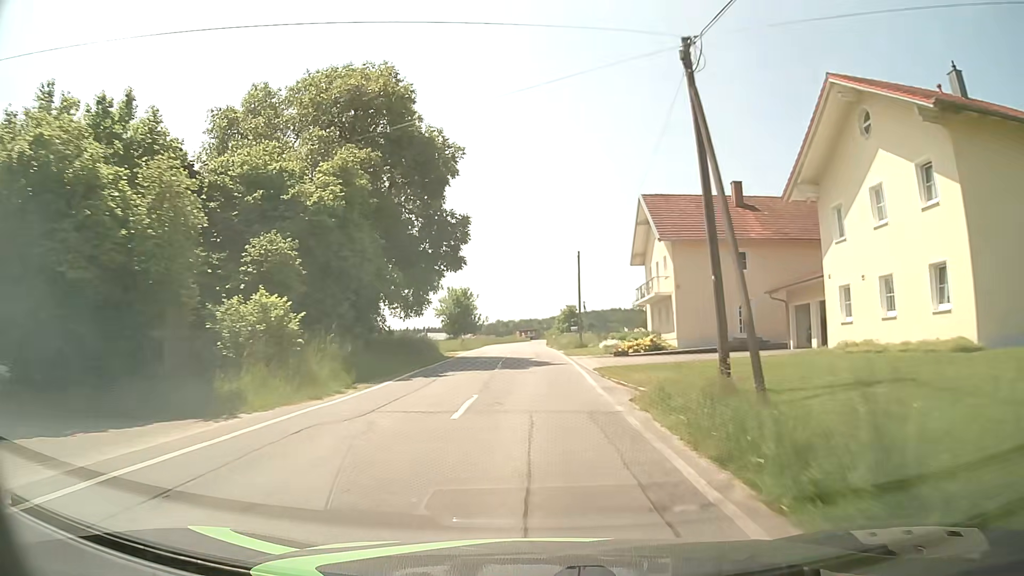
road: tertiary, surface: asphalt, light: Day
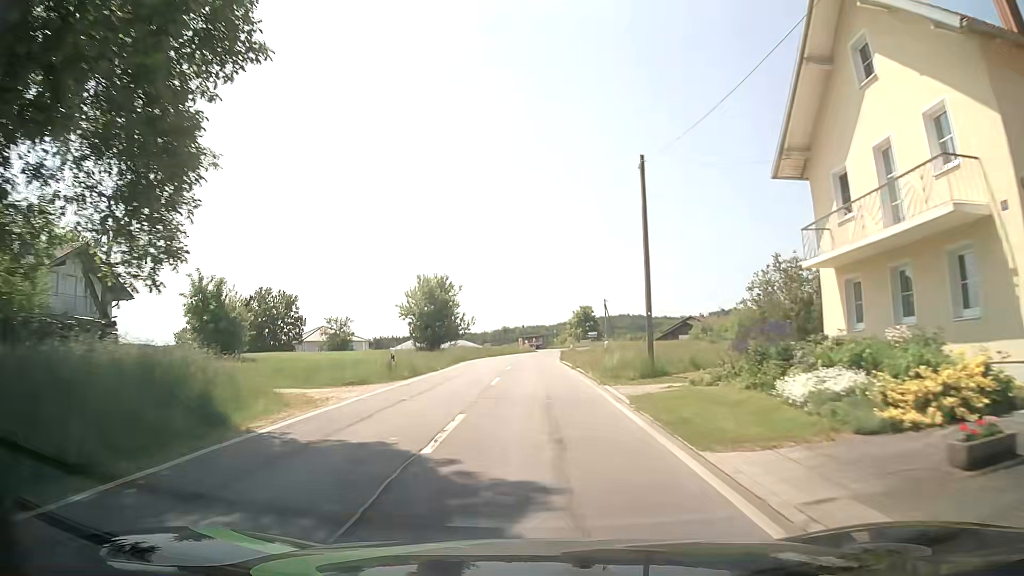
(-0.2, +26.8) m; 0°
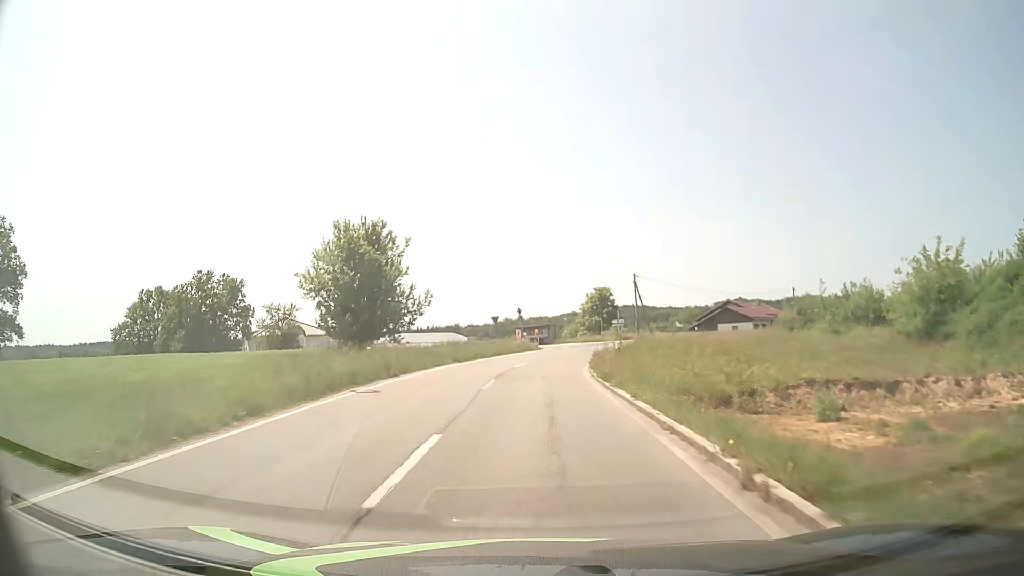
(-0.3, +26.7) m; -1°
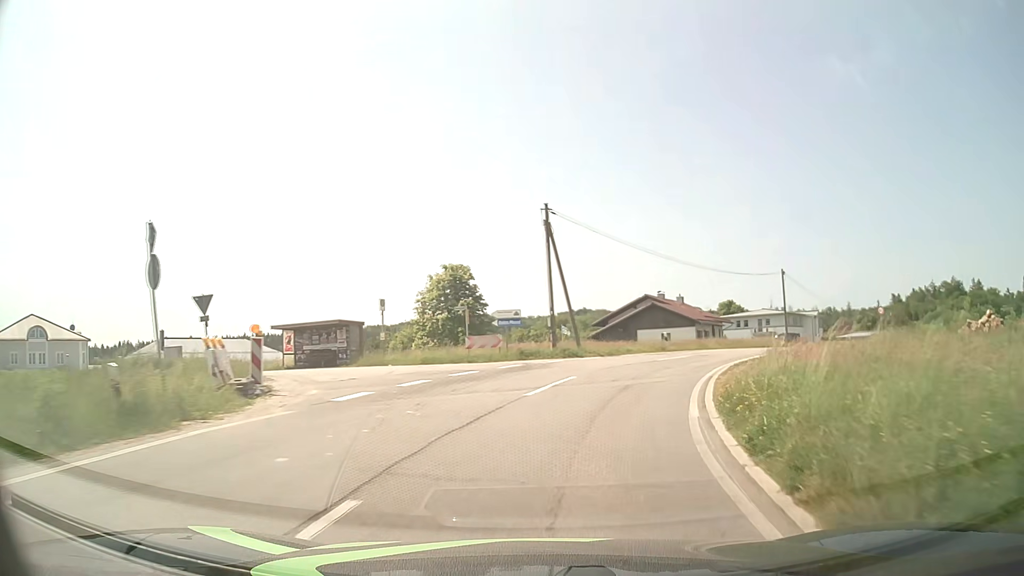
(+2.1, +39.0) m; +13°
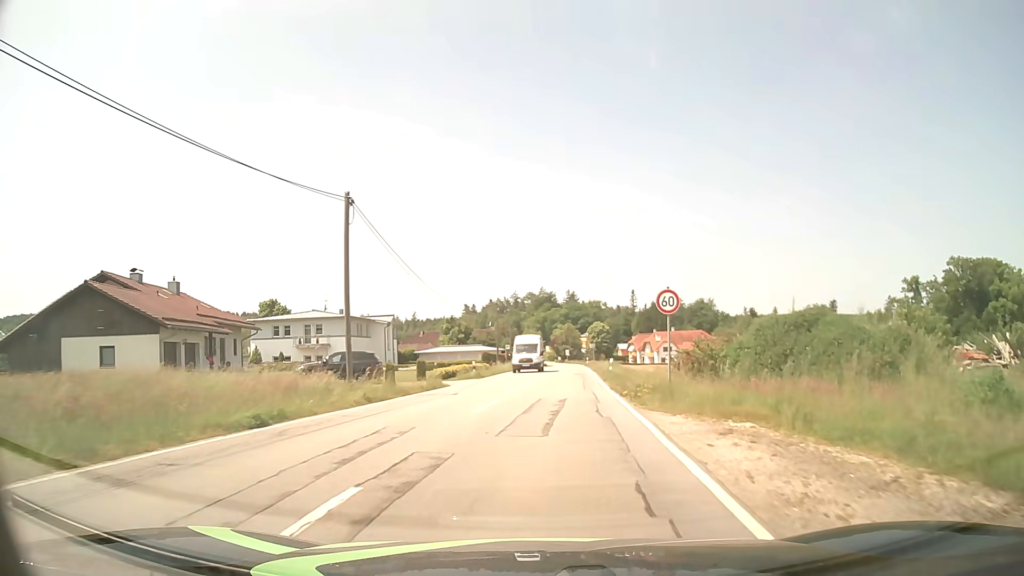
(+11.8, +32.8) m; +38°
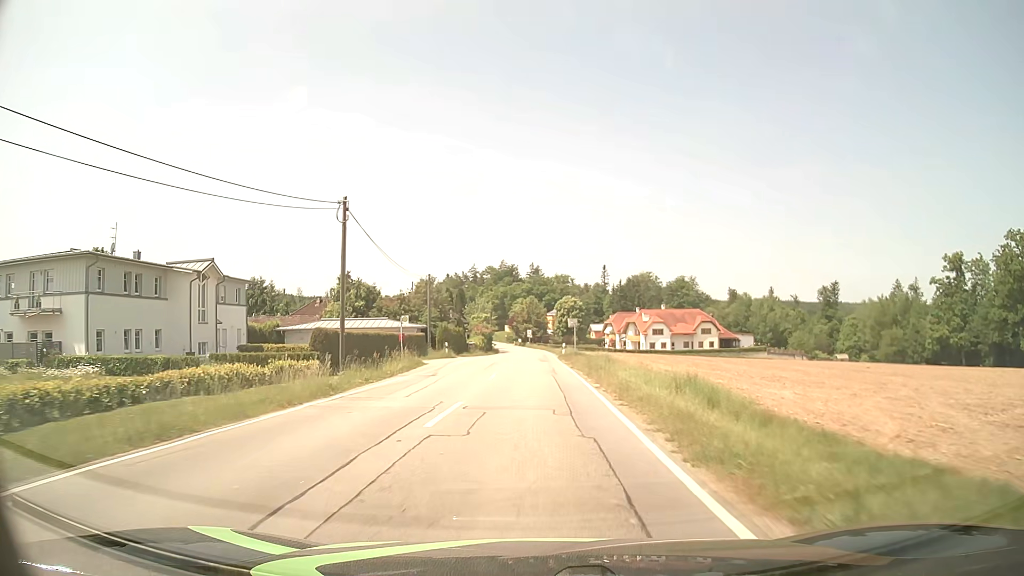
(+2.2, +40.5) m; +4°
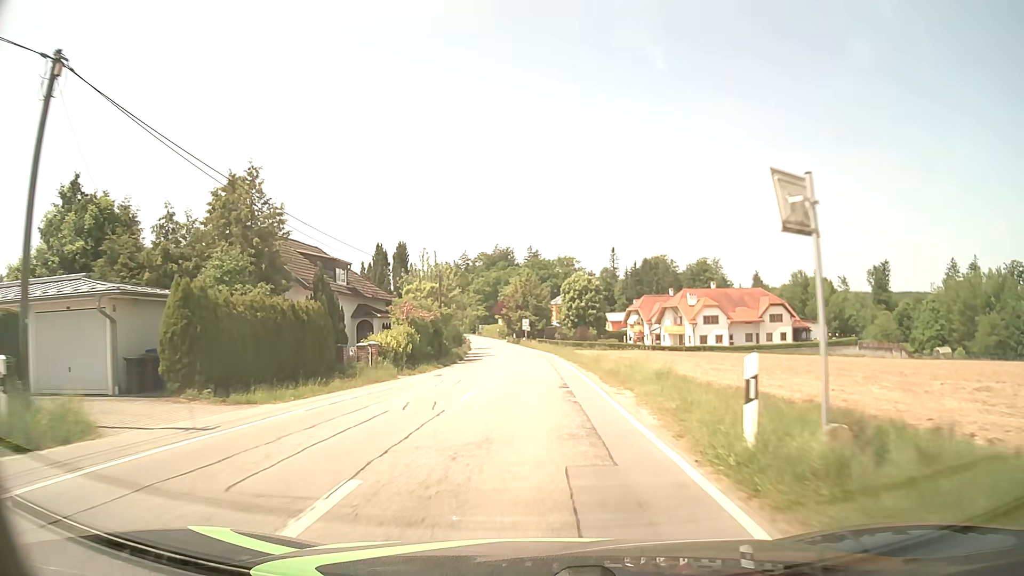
(-0.1, +44.6) m; 0°
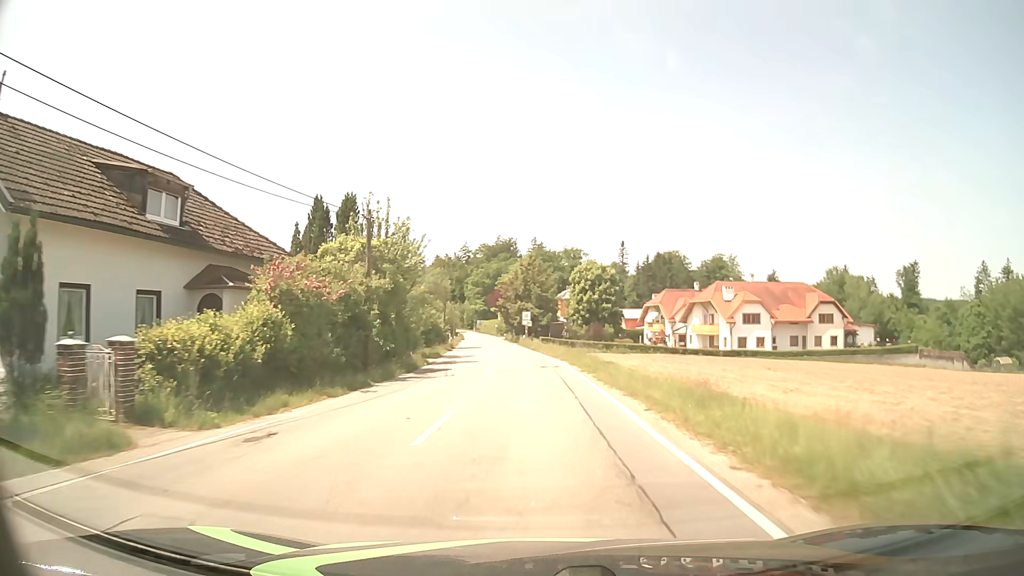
(-0.1, +18.1) m; 0°
(0, +10) (0, +20) (0, +30) (-1, +40) (-2, +50) (-2, +60) (-3, +70) (-4, +80) (-5, +90) (-6, +100) m
